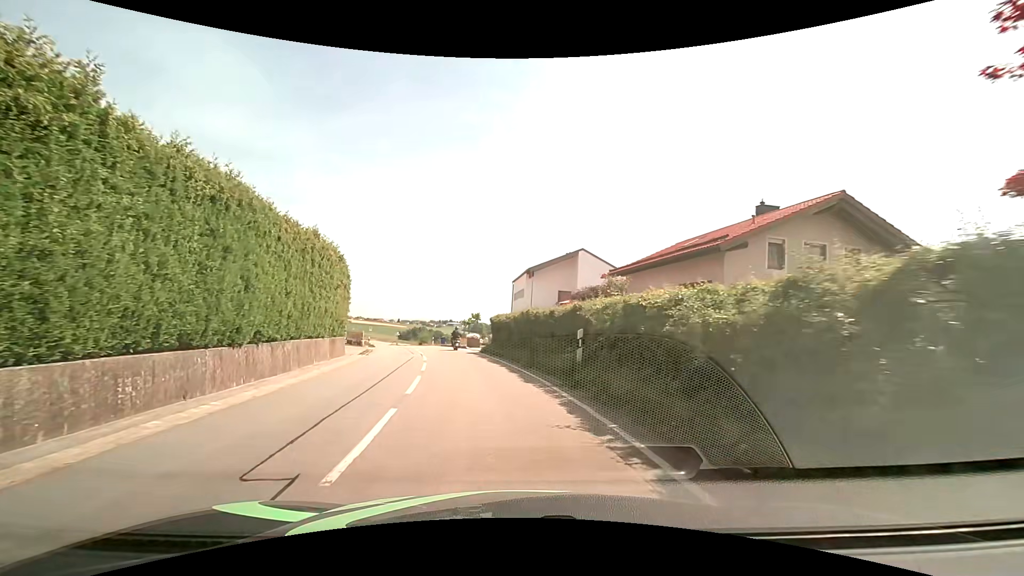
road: tertiary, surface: asphalt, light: Day
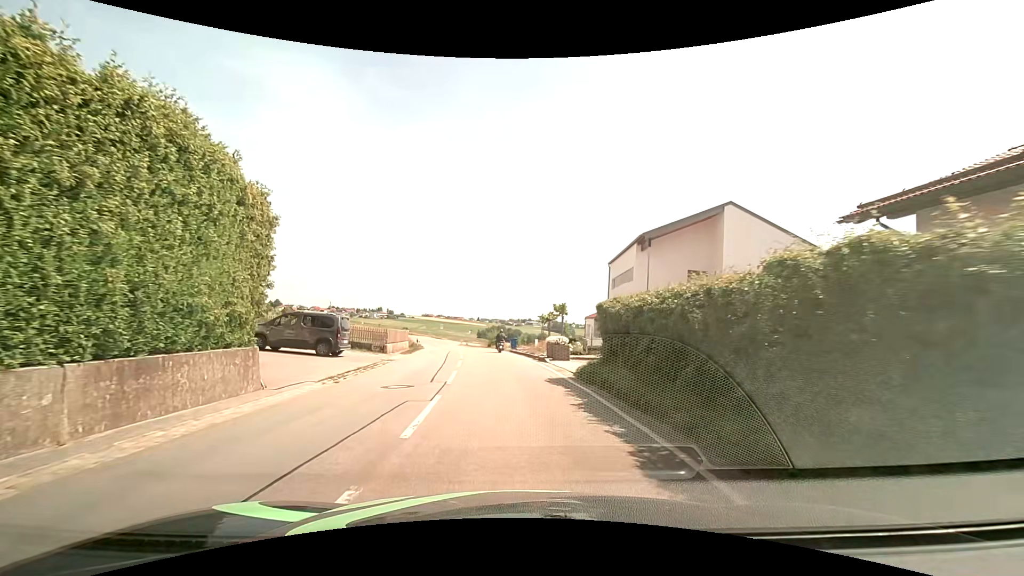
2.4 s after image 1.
(-1.3, +16.1) m; -9°
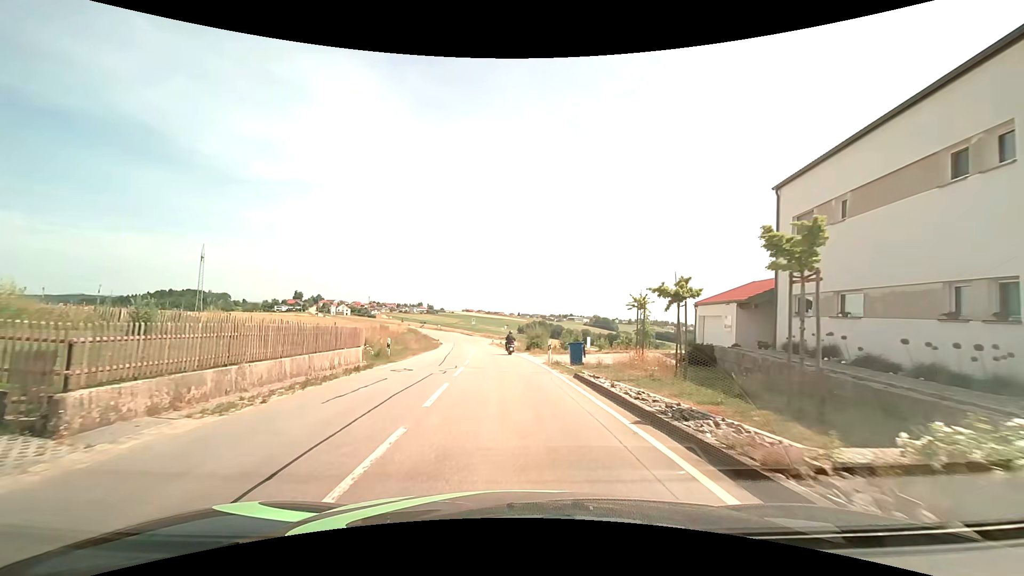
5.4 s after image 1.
(-0.9, +22.2) m; -4°
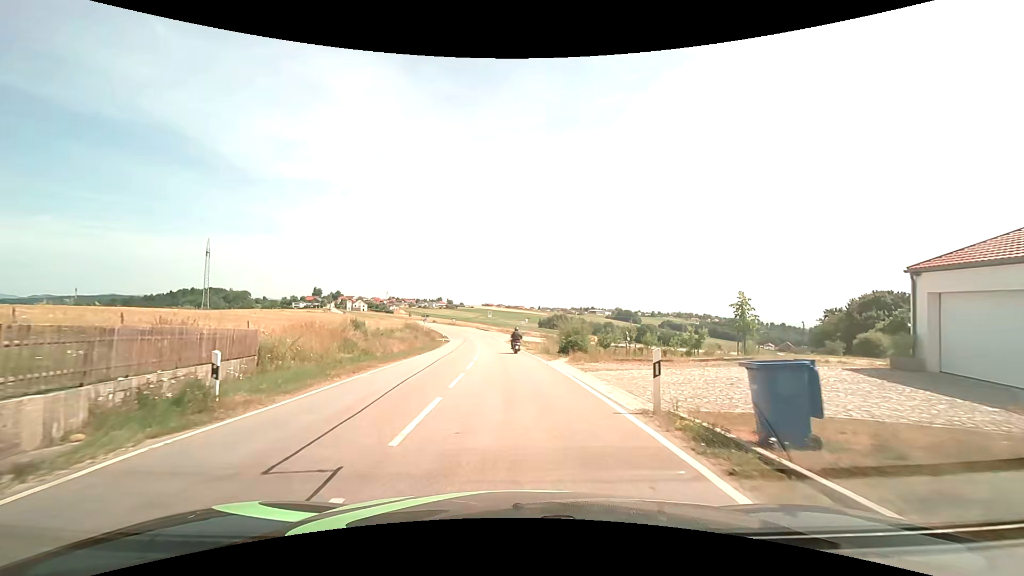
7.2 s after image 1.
(-0.4, +14.9) m; -3°
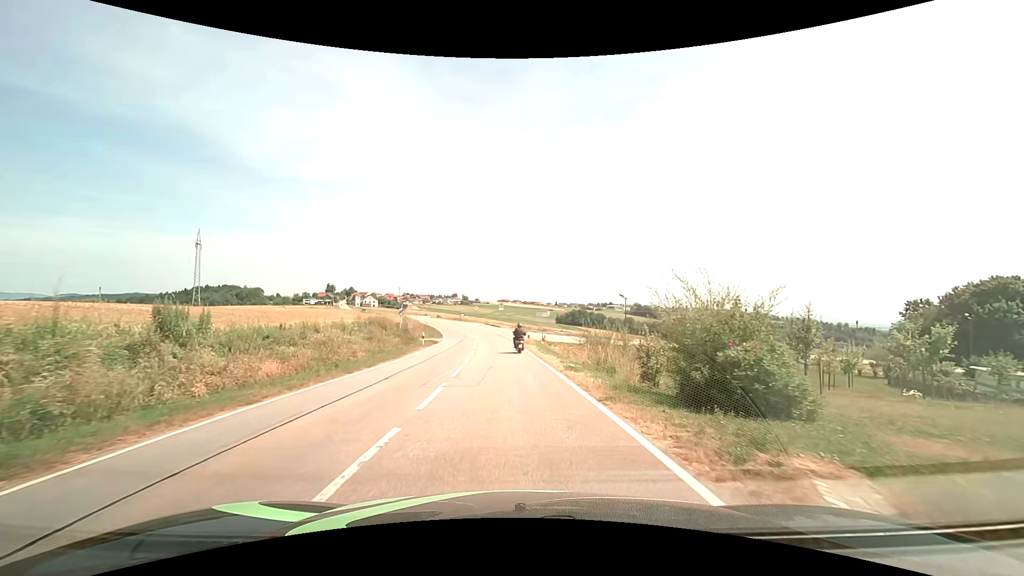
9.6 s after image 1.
(-0.2, +20.6) m; -1°
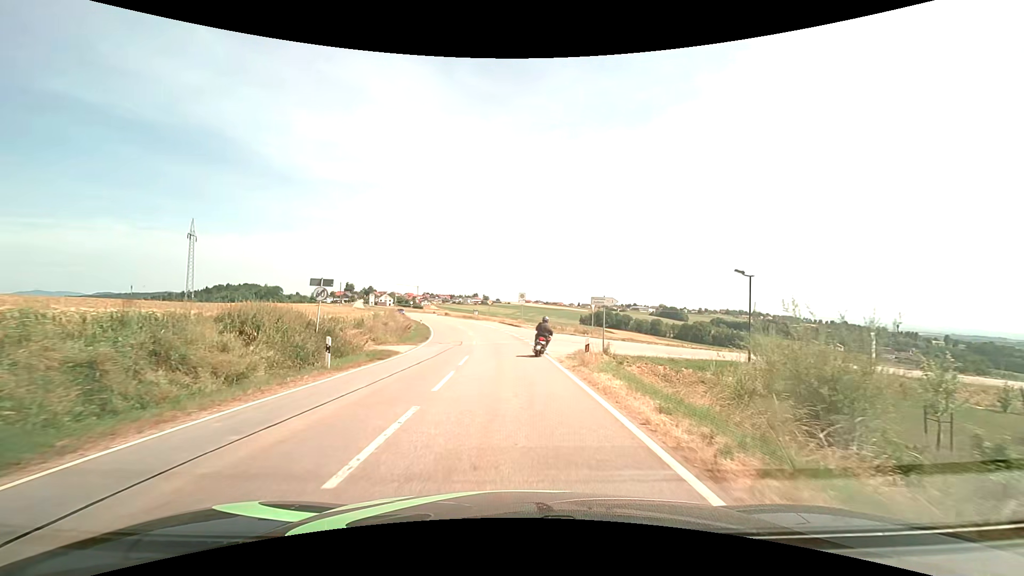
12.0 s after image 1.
(-0.6, +21.9) m; -3°
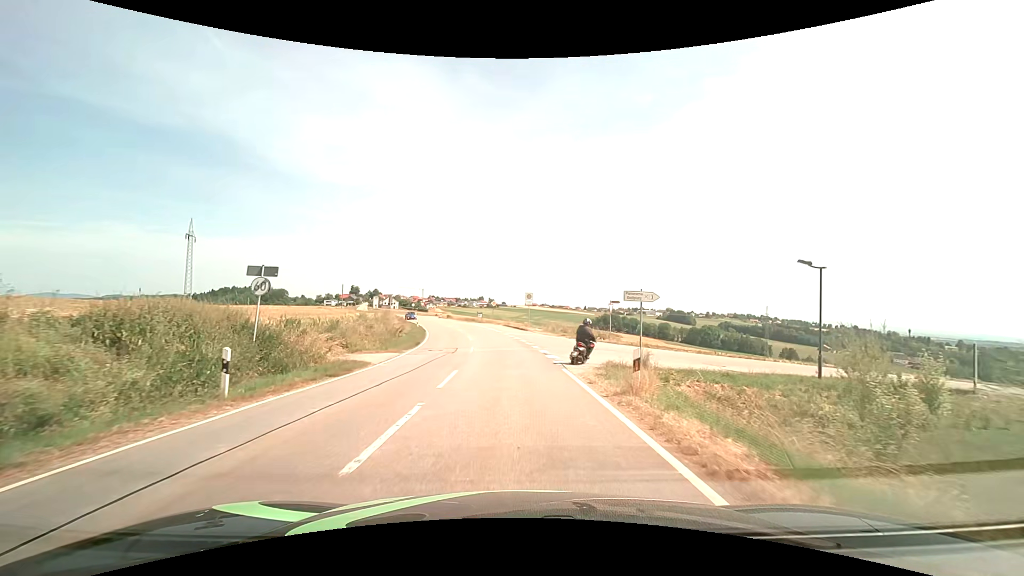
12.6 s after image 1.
(0.0, +5.6) m; -1°
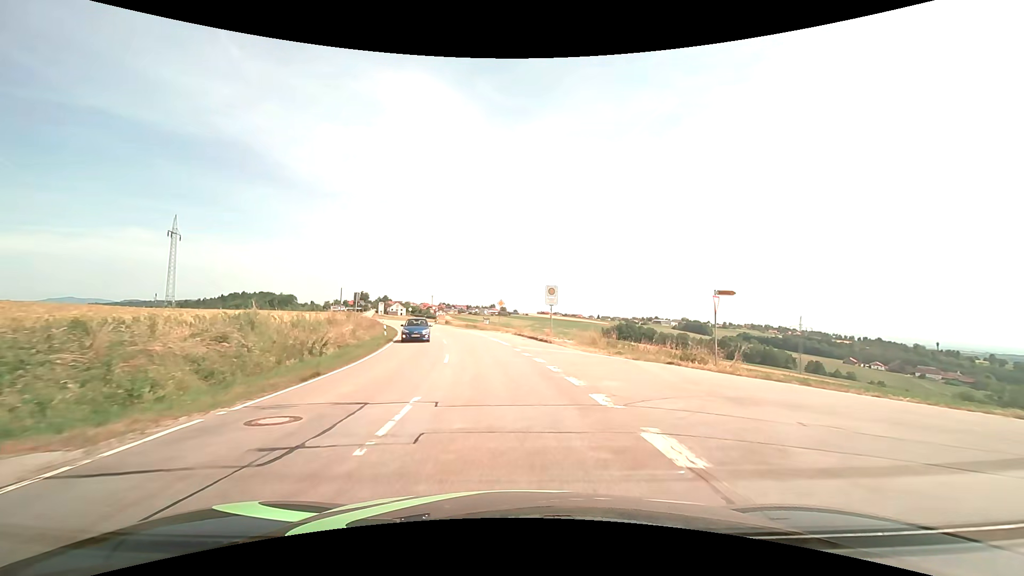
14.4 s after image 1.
(-0.3, +18.0) m; -1°
(0, +10) (-1, +20) (-2, +30) (-4, +40) (-6, +49) (-9, +59) (-12, +69) (-15, +78) (-18, +88) (-22, +97) m
